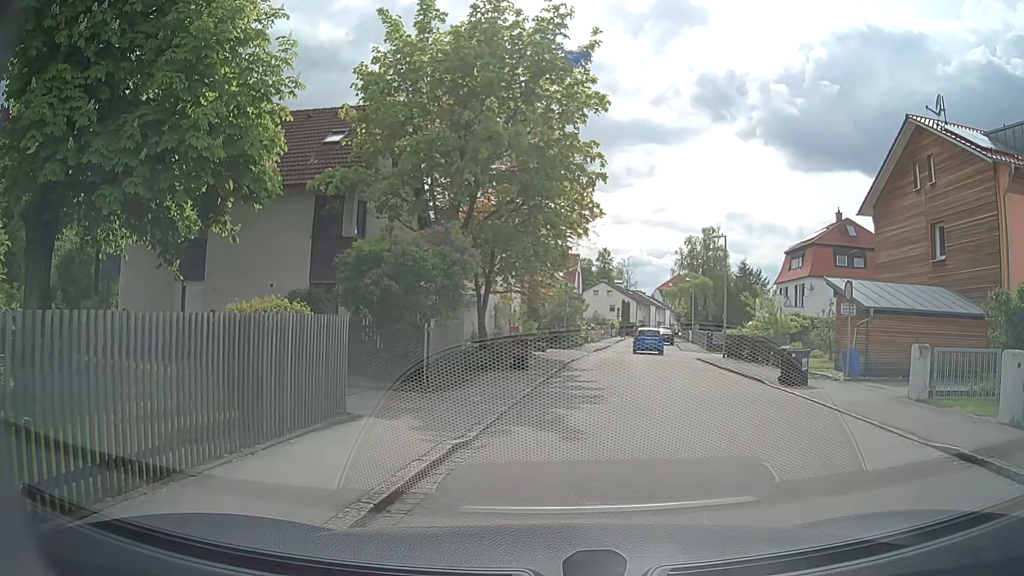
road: residential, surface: paved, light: Day
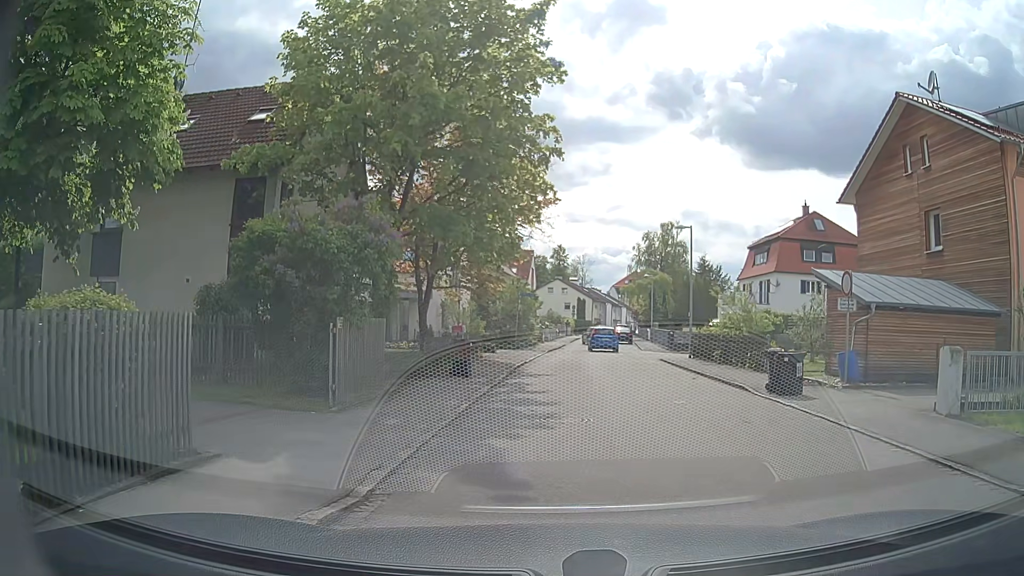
(+0.1, +2.8) m; +4°
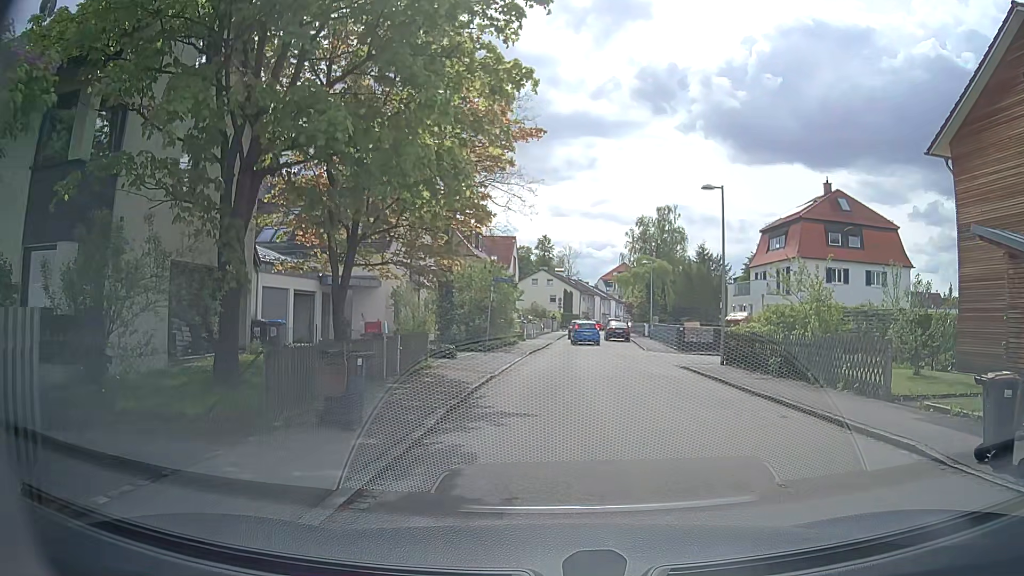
(+0.1, +8.5) m; 0°
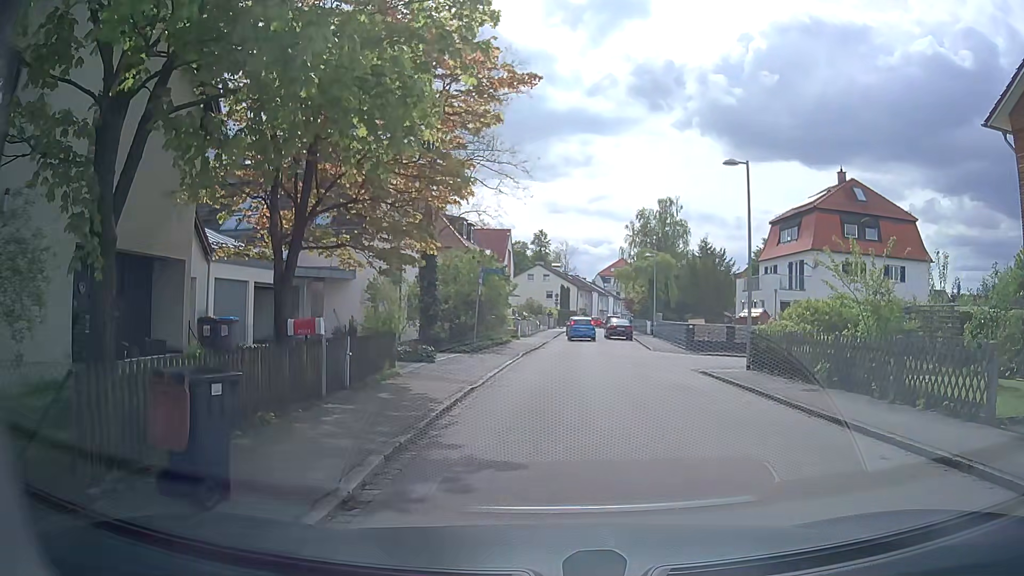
(0.0, +3.5) m; +1°
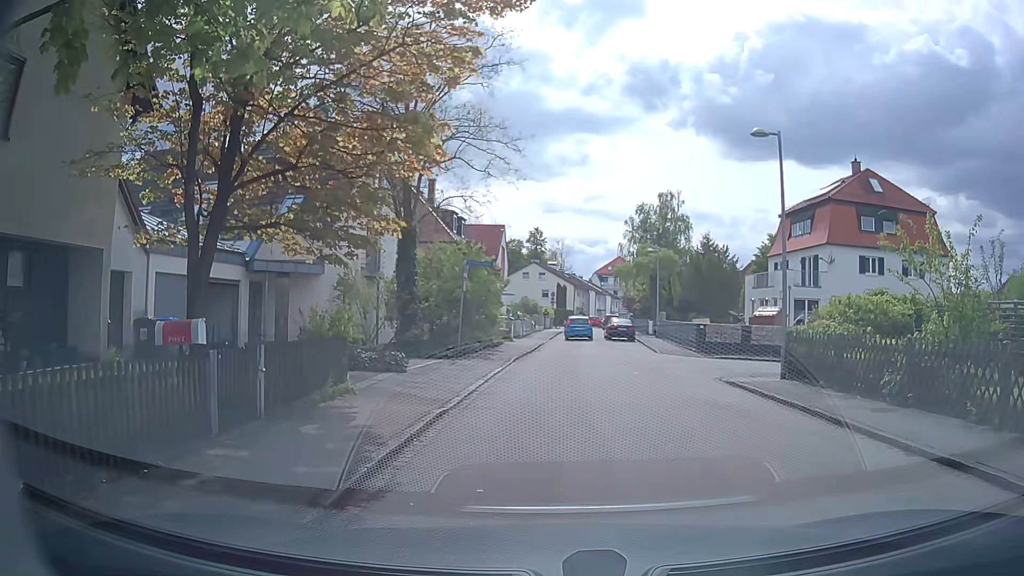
(0.0, +3.3) m; 0°
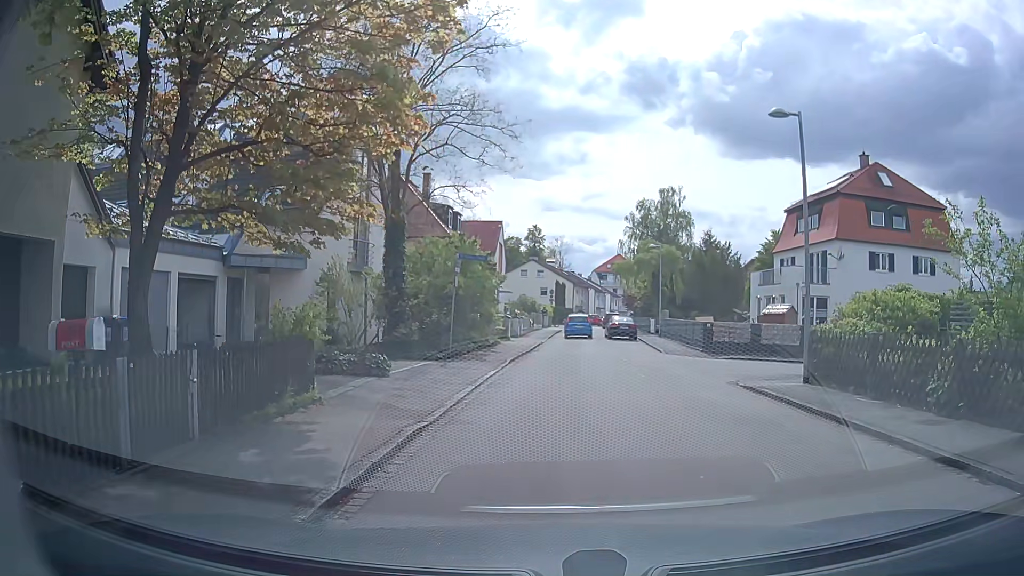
(0.0, +1.6) m; 0°
